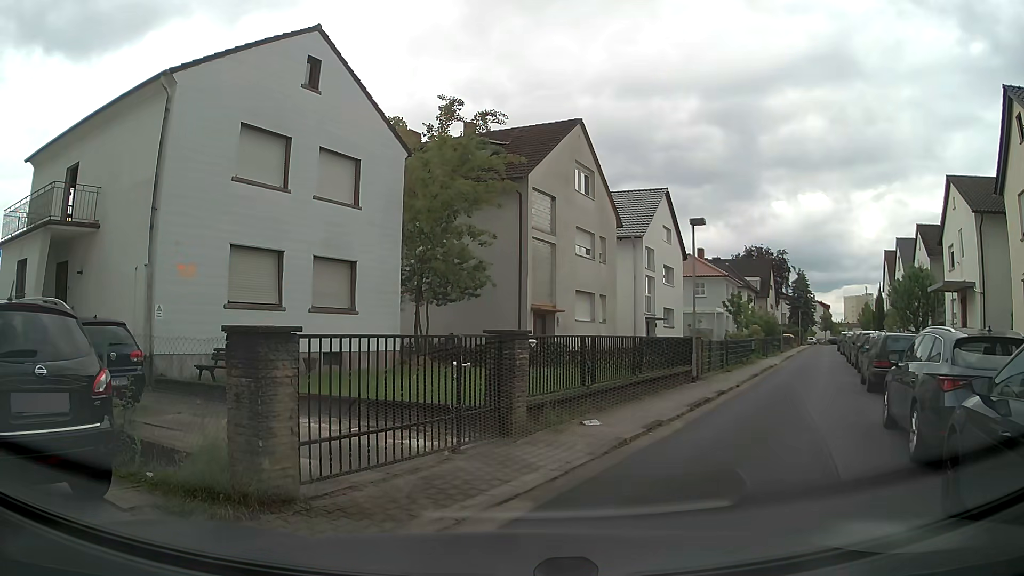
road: residential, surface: asphalt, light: Day
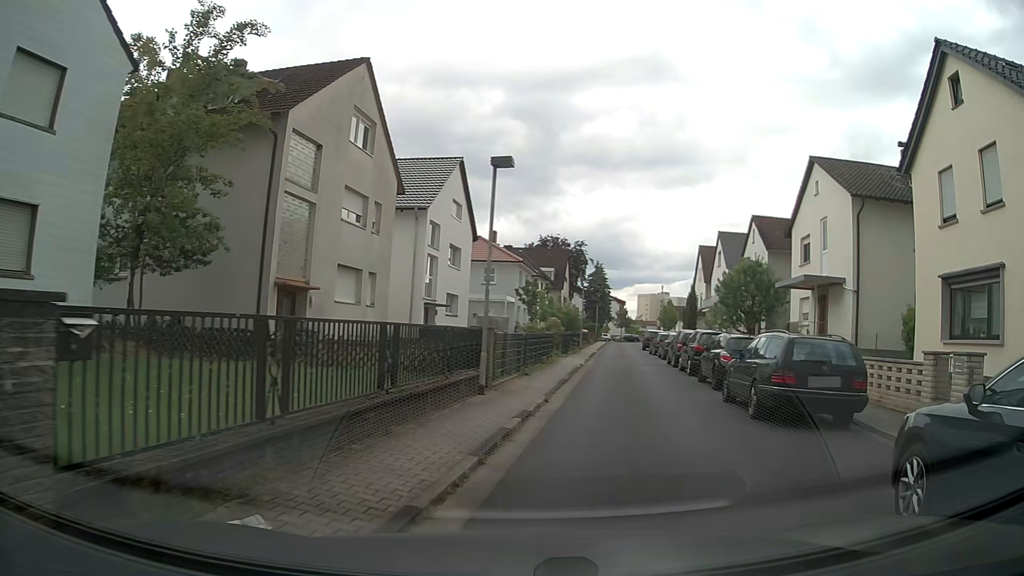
(+1.1, +6.0) m; +21°
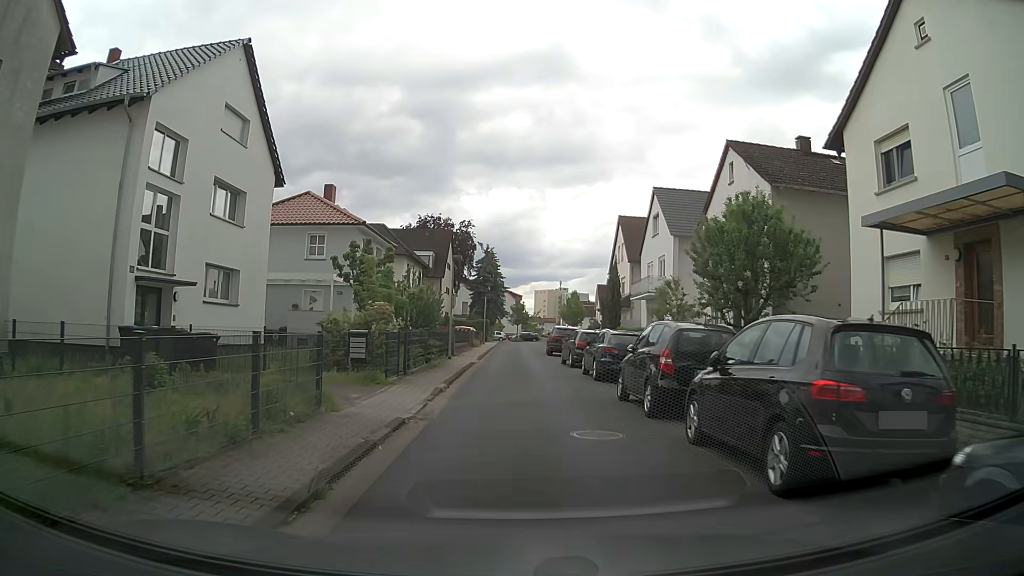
(+2.2, +17.6) m; +7°
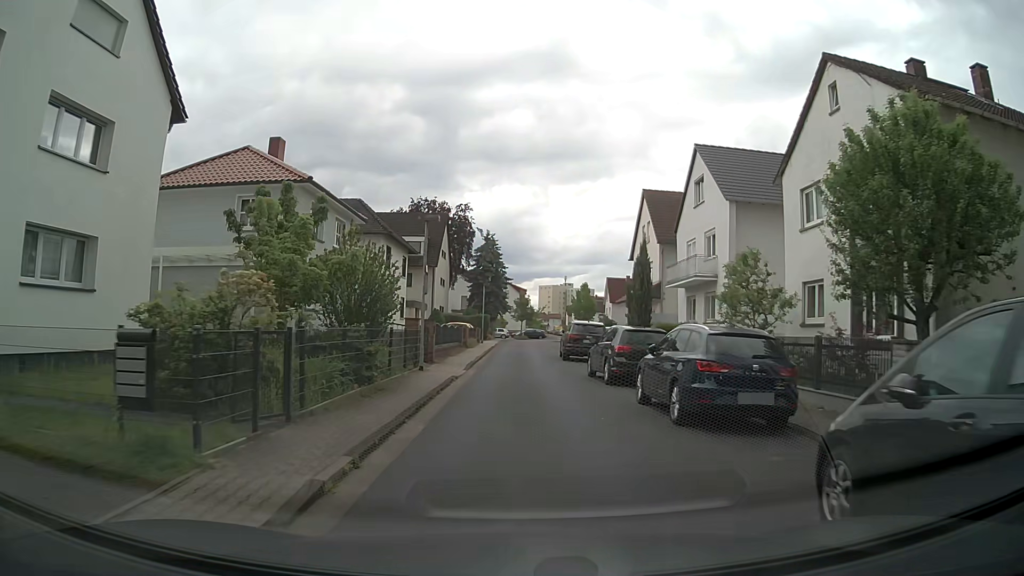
(0.0, +9.5) m; 0°
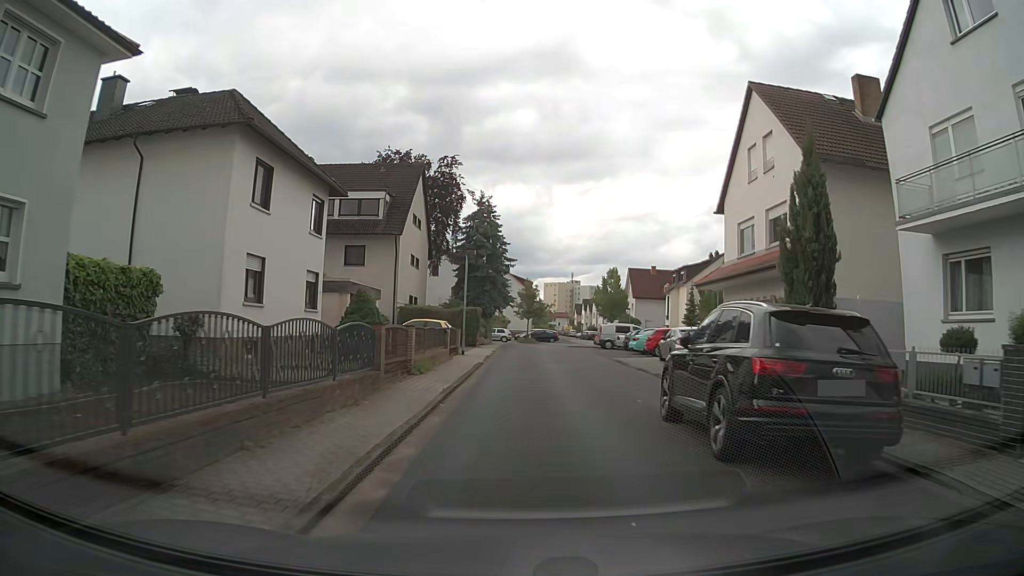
(0.0, +21.6) m; 0°
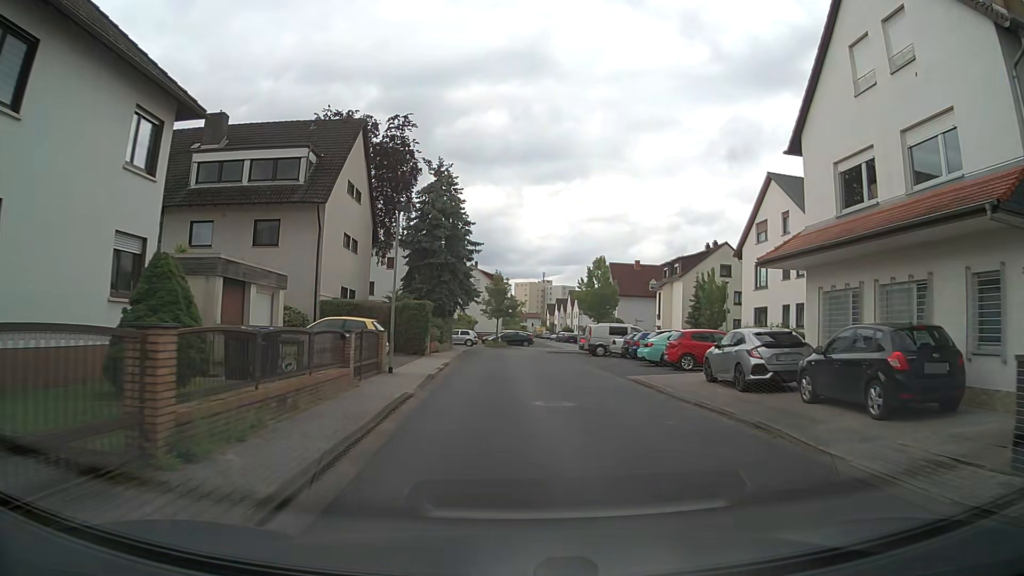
(+0.1, +11.1) m; +2°
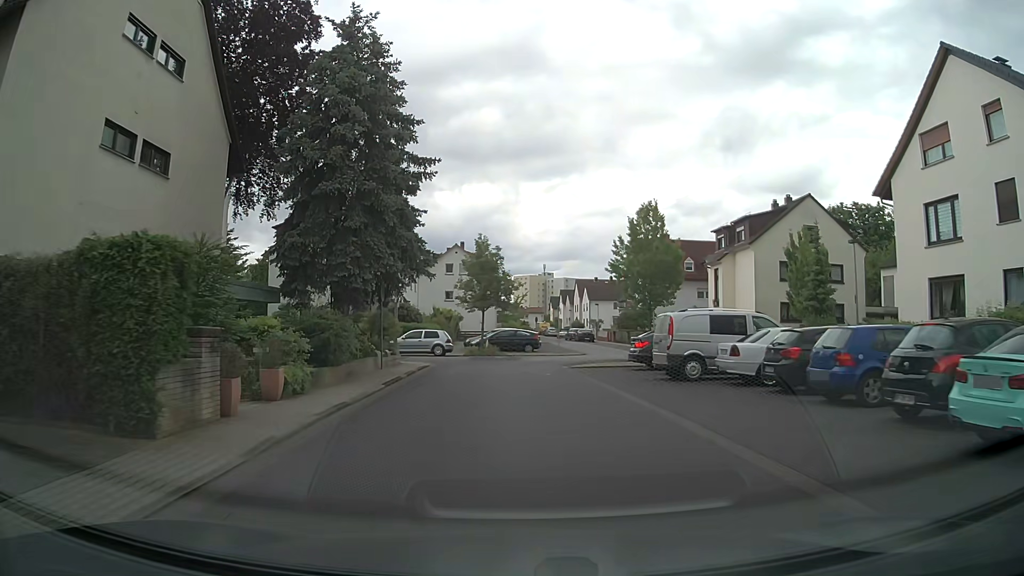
(+0.4, +21.5) m; +1°
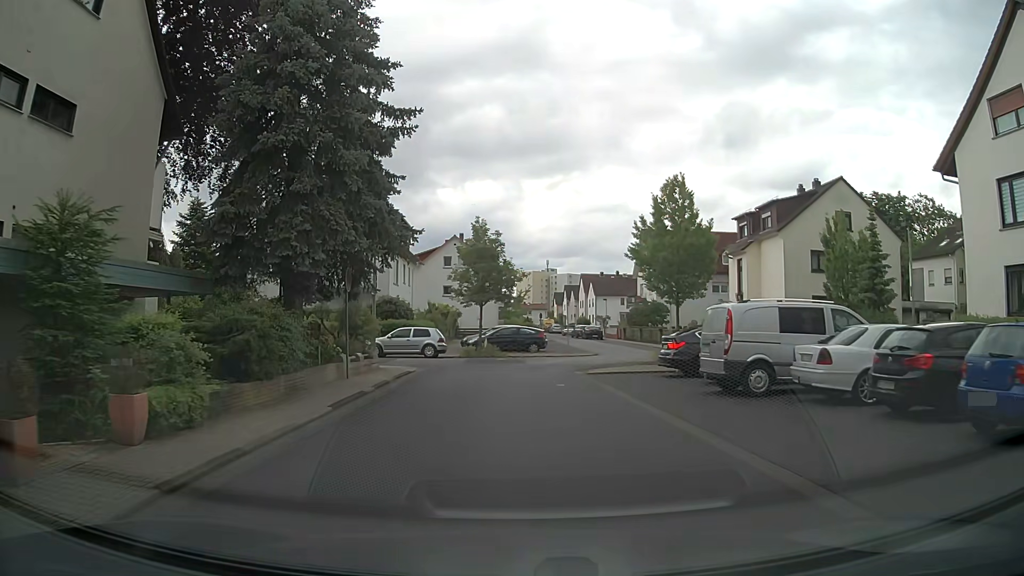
(0.0, +4.8) m; 0°
